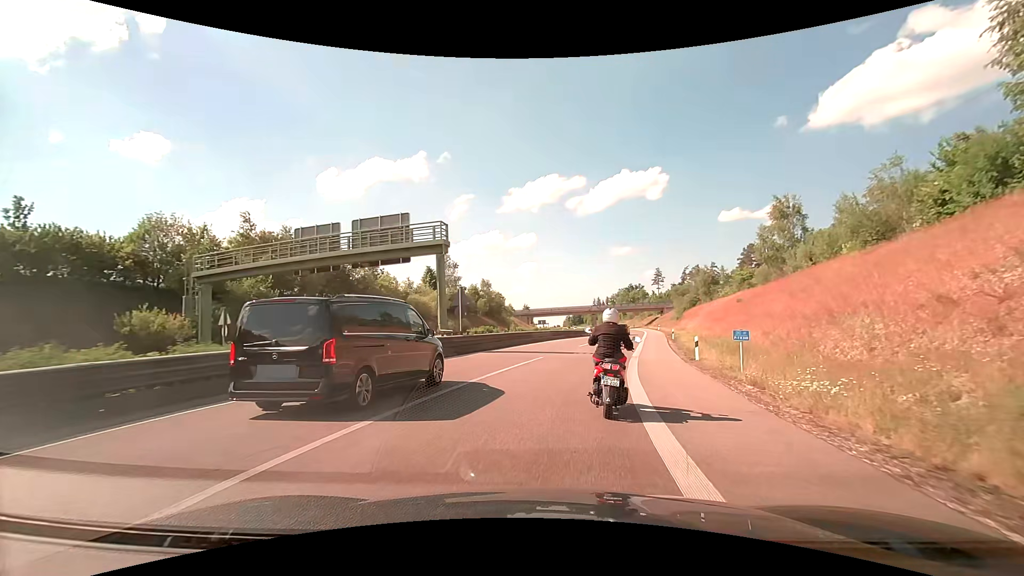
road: trunk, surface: asphalt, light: Day
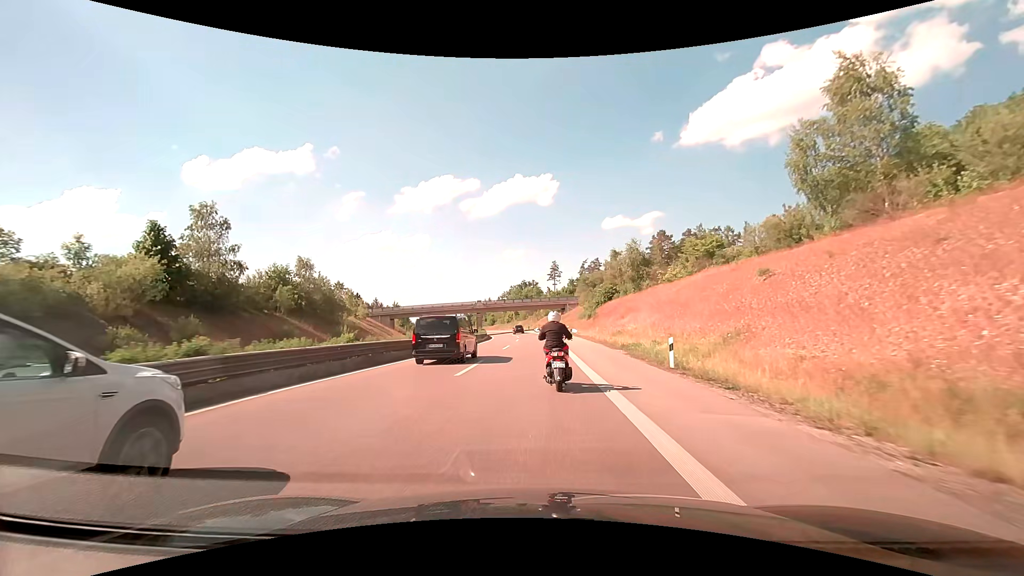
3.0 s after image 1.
(+5.8, +37.0) m; +13°
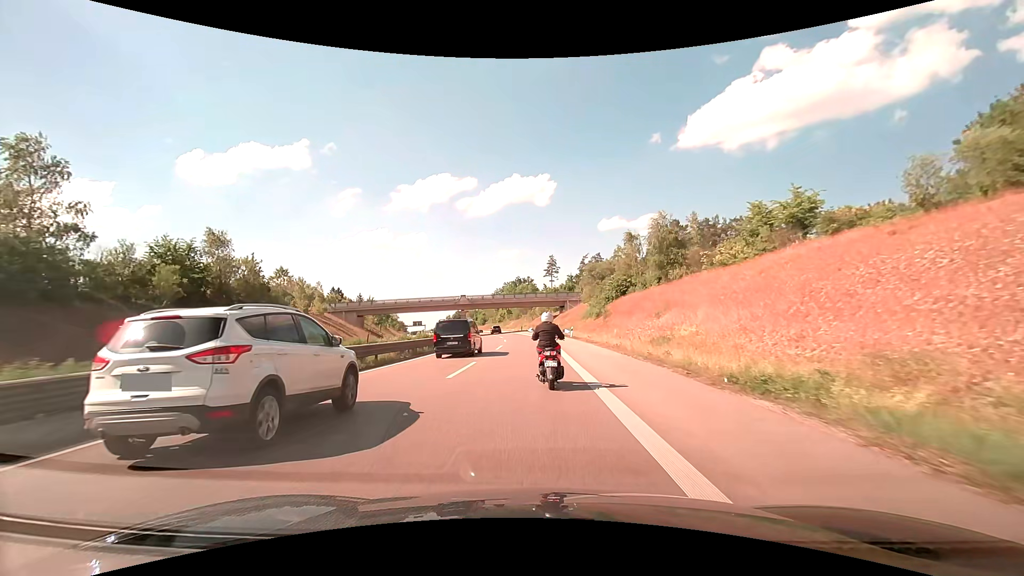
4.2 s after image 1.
(+0.1, +18.1) m; +1°
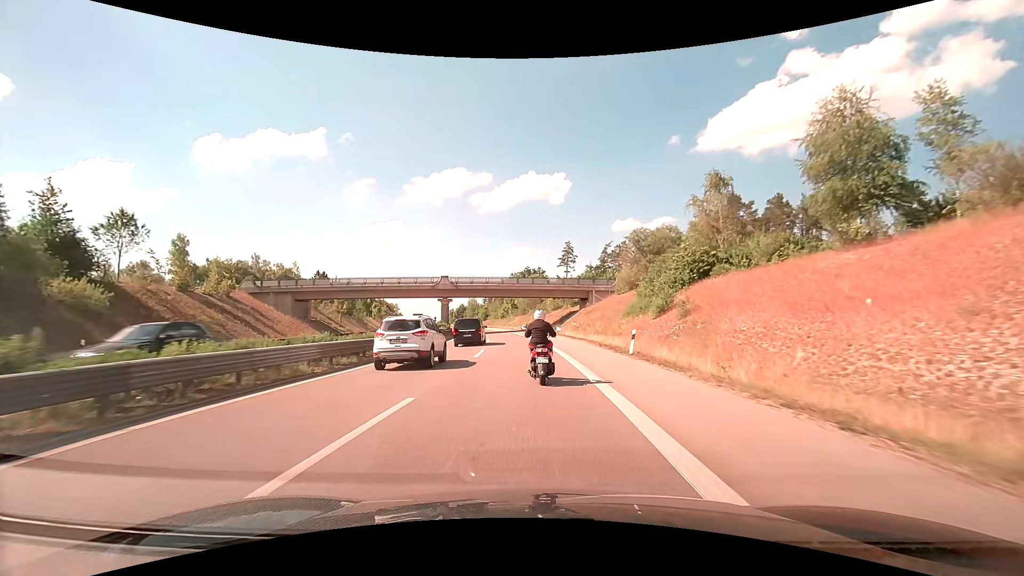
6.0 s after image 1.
(-0.3, +28.9) m; -1°
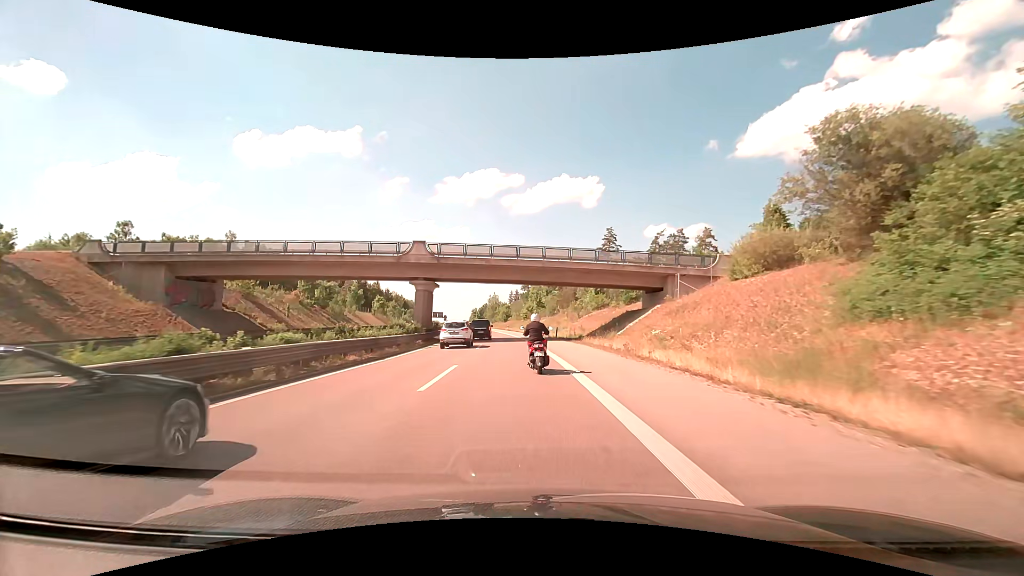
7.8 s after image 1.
(-0.6, +28.5) m; -3°
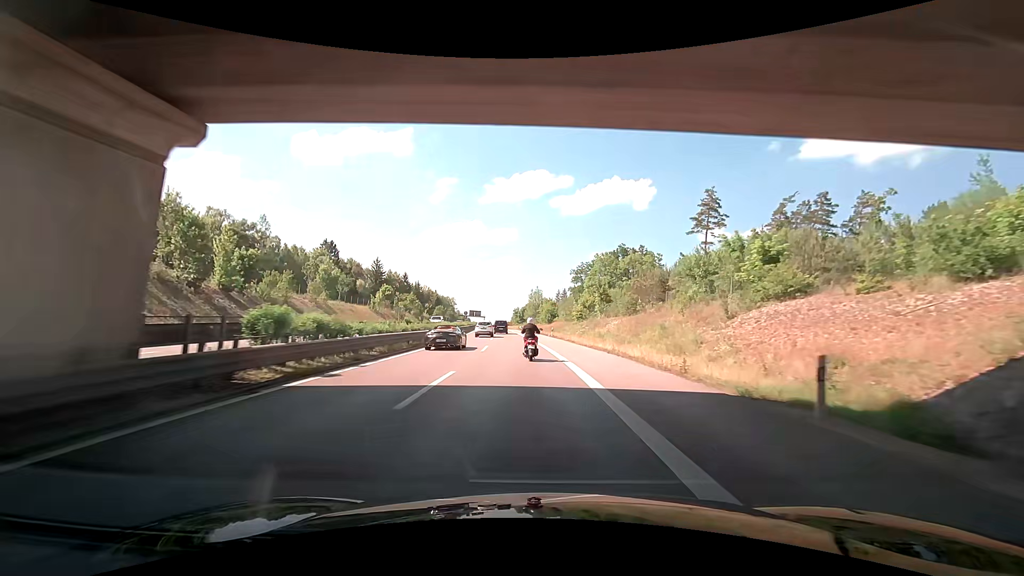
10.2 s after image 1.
(-2.0, +38.7) m; -5°
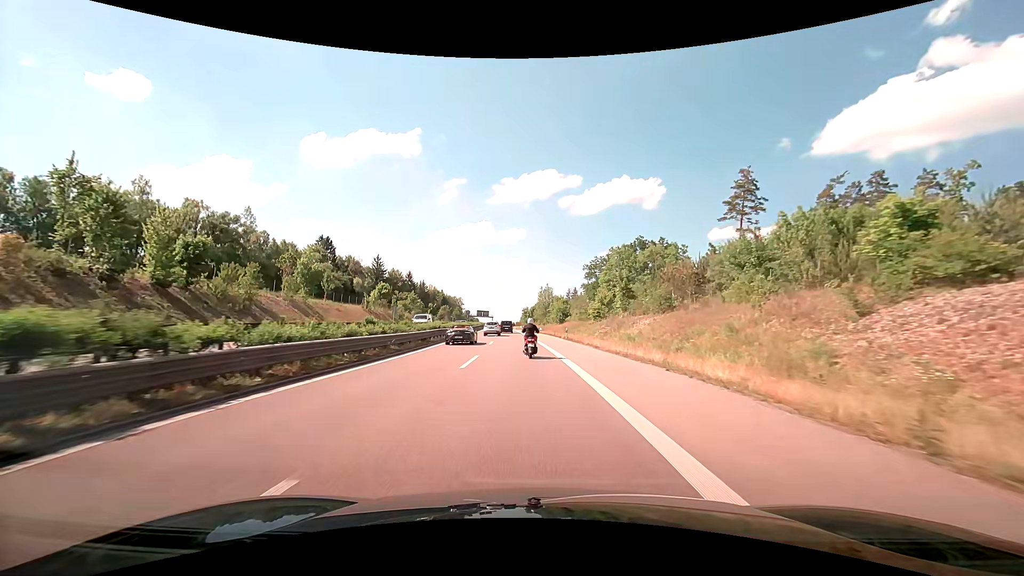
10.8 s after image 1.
(-0.1, +10.0) m; -1°
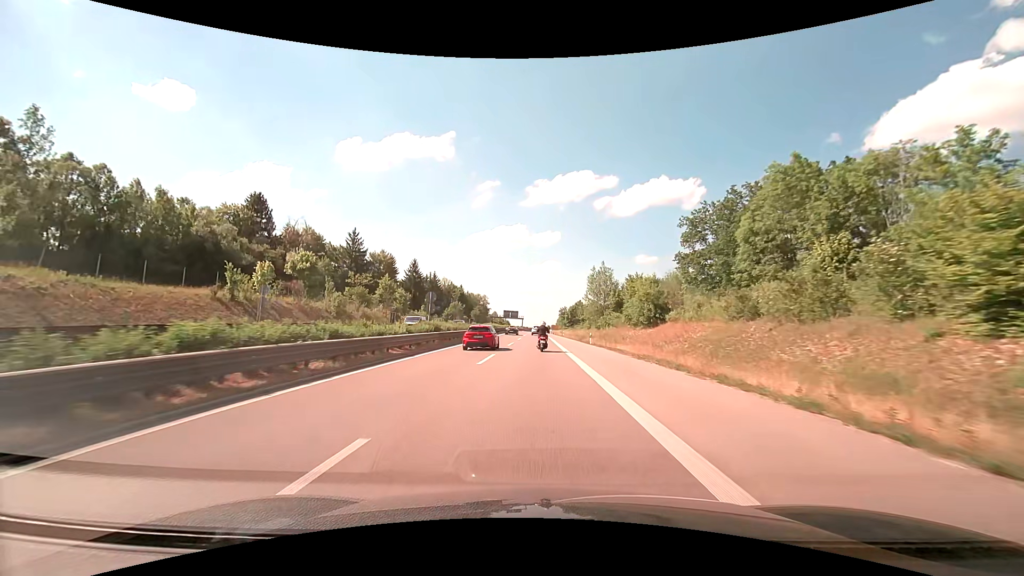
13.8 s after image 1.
(-2.4, +52.7) m; -4°
(0, +10) (0, +20) (0, +30) (0, +40) (0, +50) (0, +60) (0, +70) (0, +80) (0, +90) (0, +100) m
